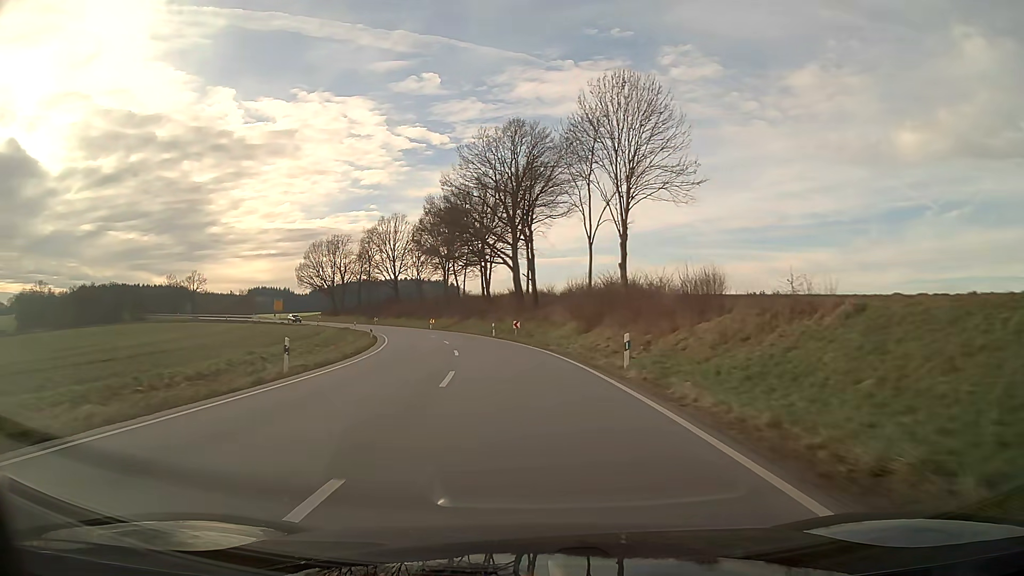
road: secondary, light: Day
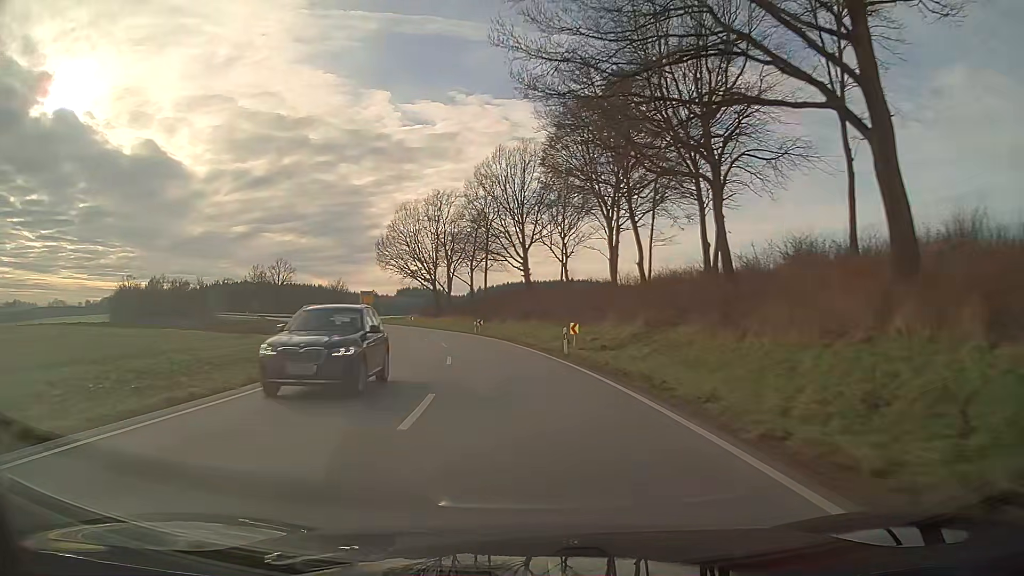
(-6.6, +54.0) m; -14°
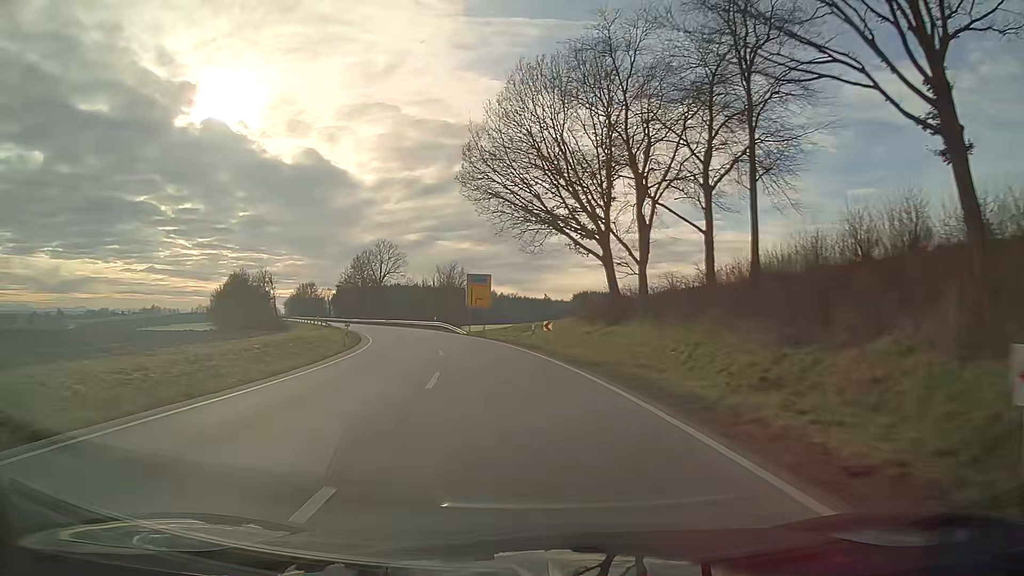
(-7.4, +55.6) m; -15°
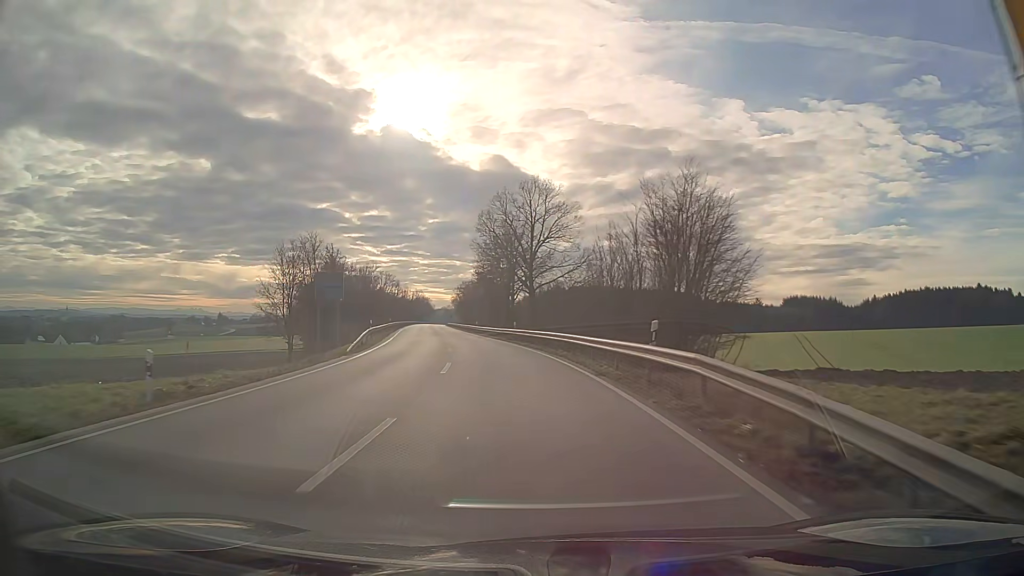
(-8.4, +56.7) m; -16°
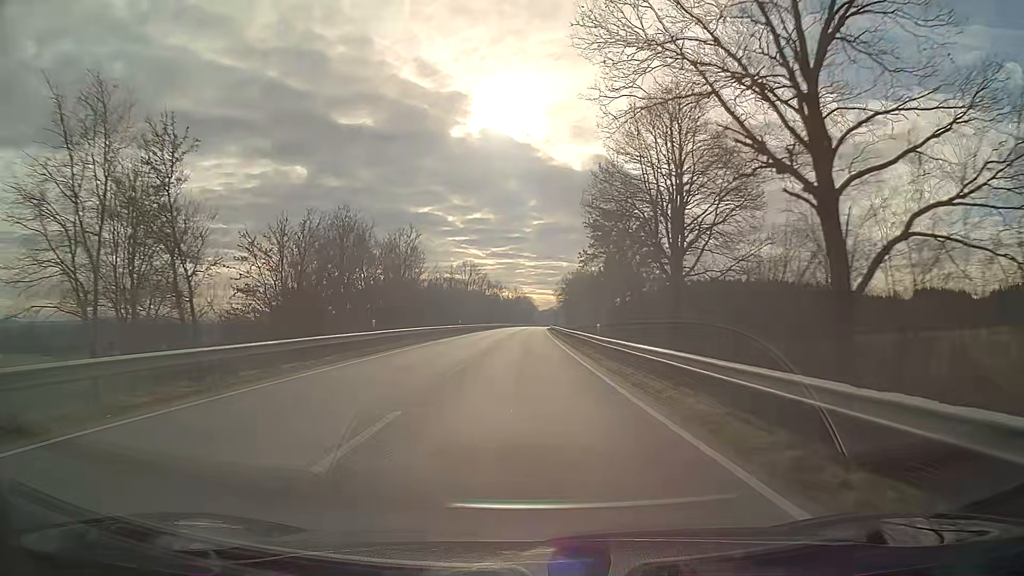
(-4.2, +48.3) m; -8°
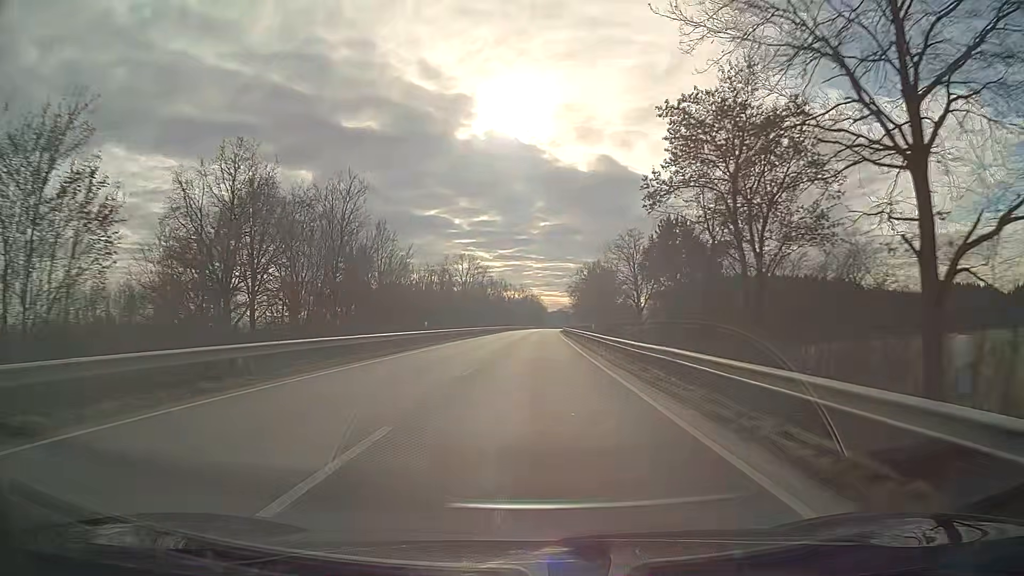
(-0.2, +26.0) m; 0°
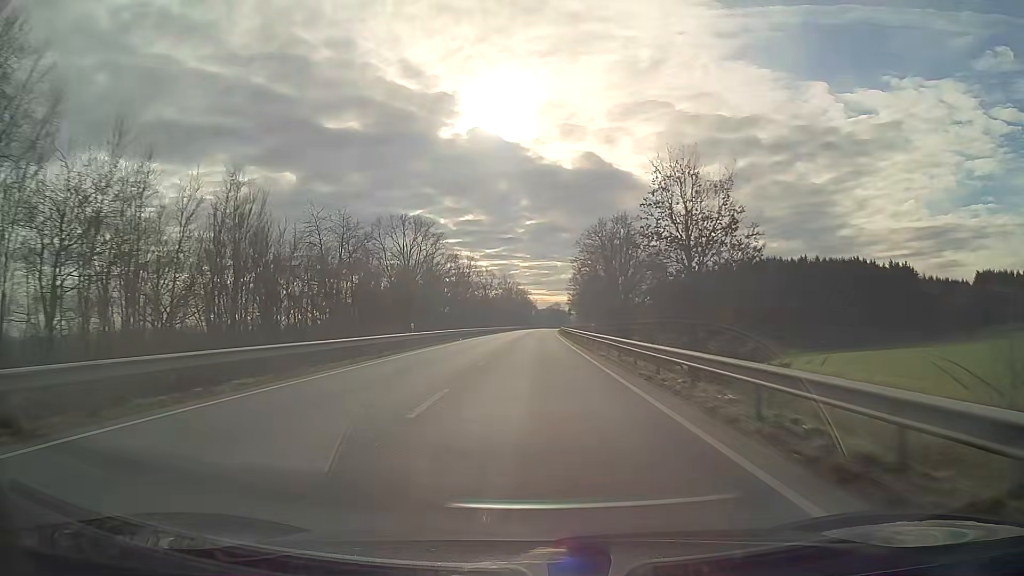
(+0.5, +55.8) m; +1°
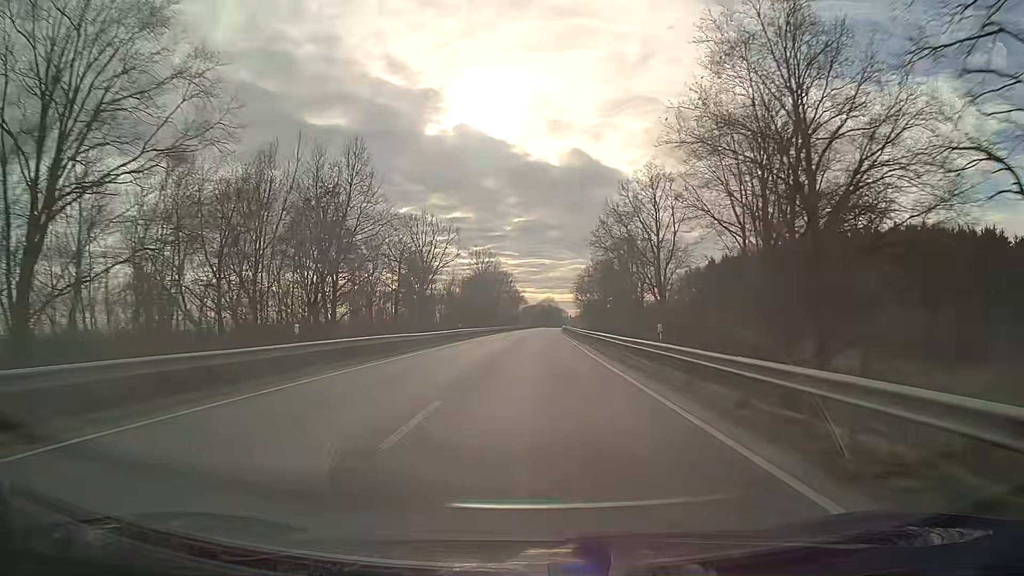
(+0.5, +75.5) m; +1°
